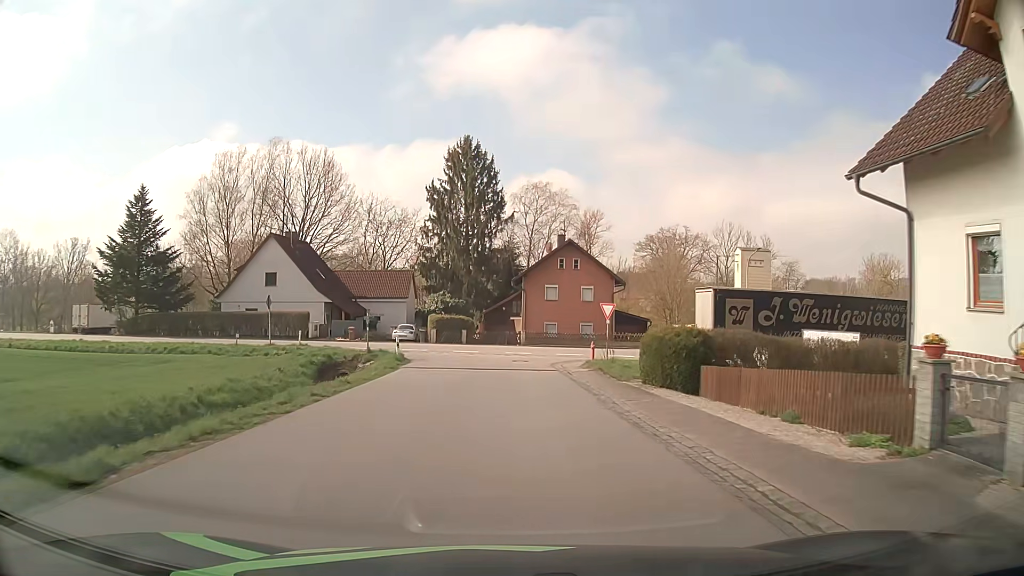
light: Day
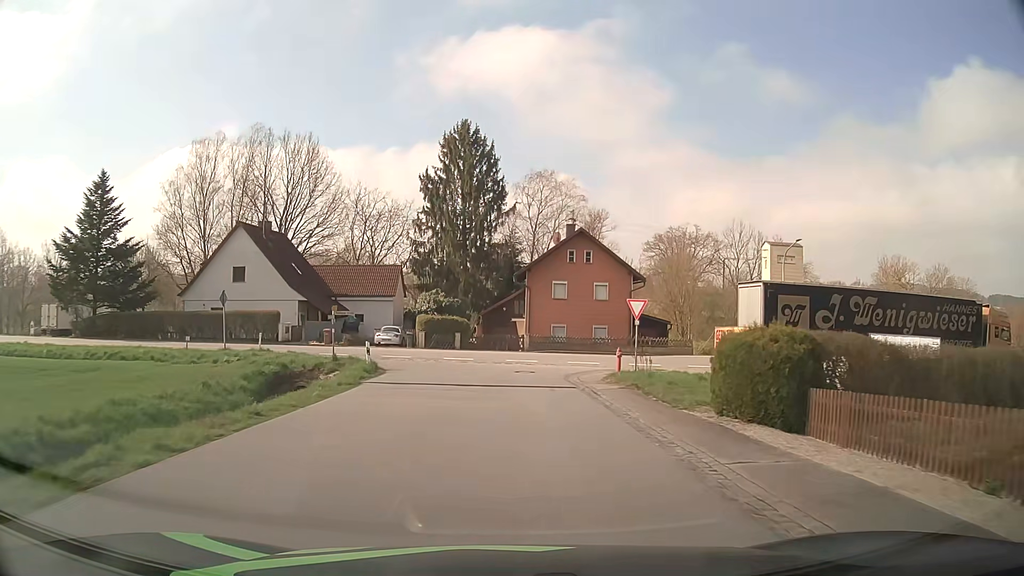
(0.0, +6.7) m; 0°
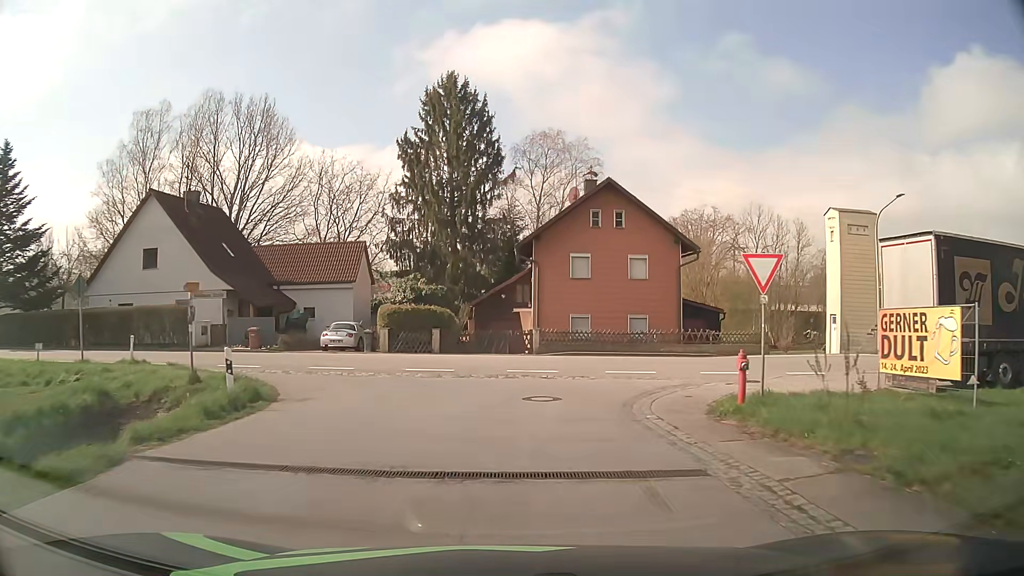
(+0.1, +12.1) m; 0°
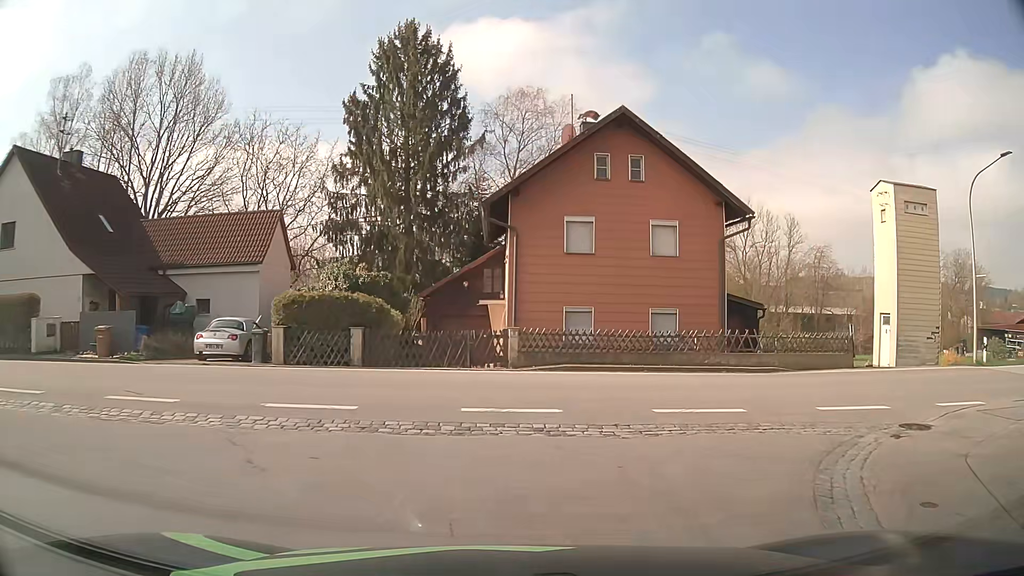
(+0.1, +9.7) m; +3°
